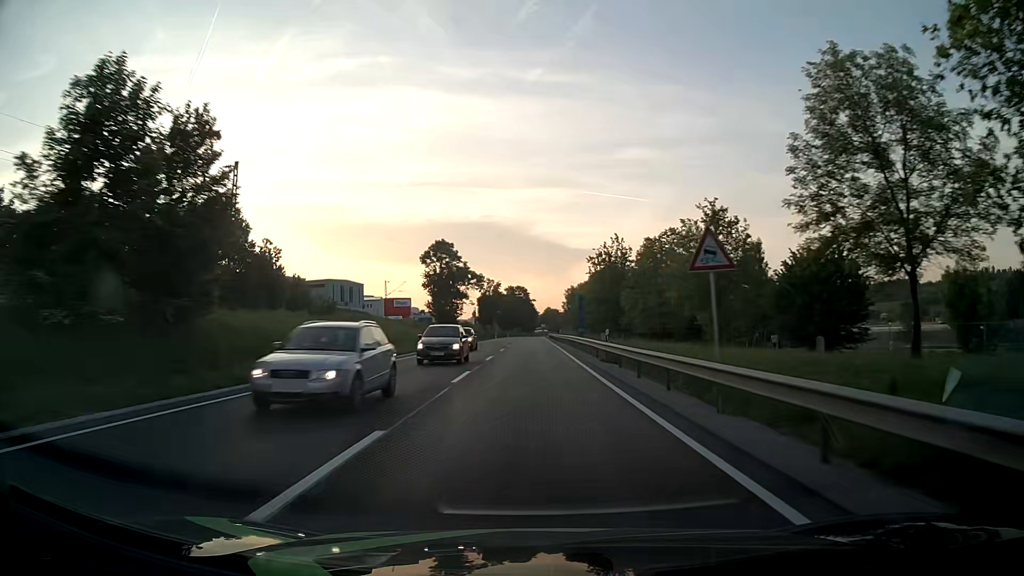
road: primary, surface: asphalt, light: Day
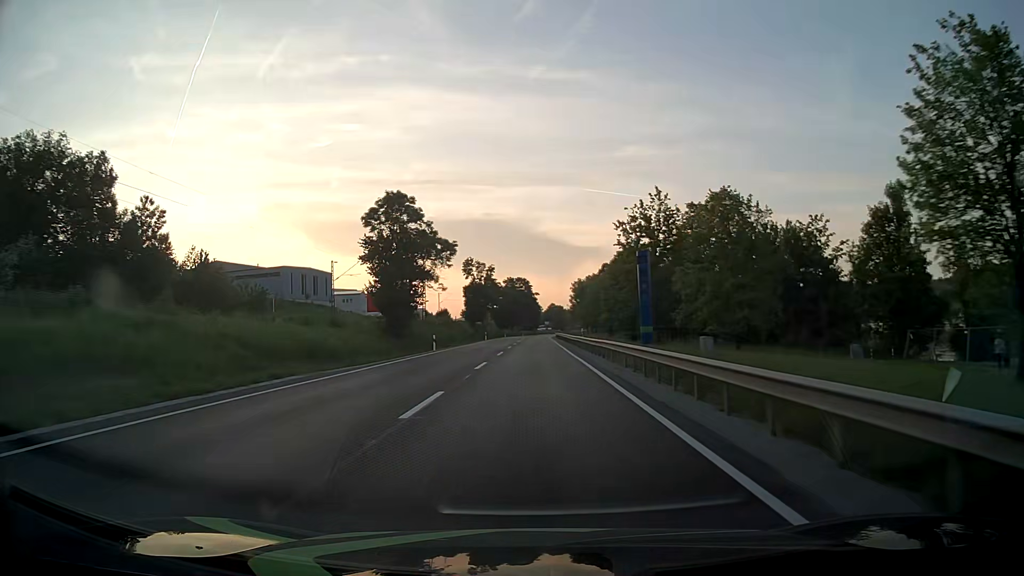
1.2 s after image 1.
(-0.1, +30.6) m; 0°
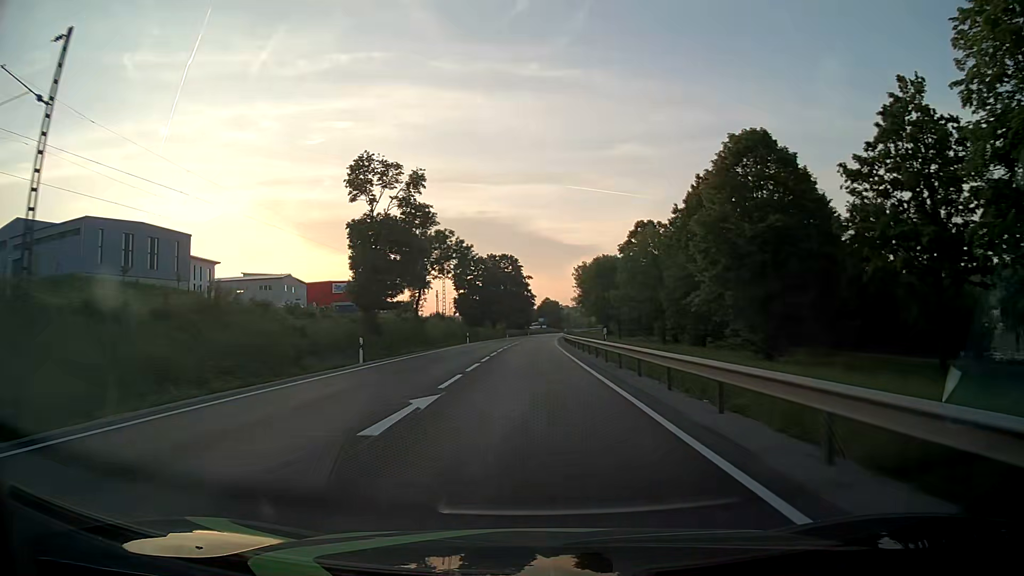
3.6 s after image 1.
(+0.3, +62.1) m; +1°
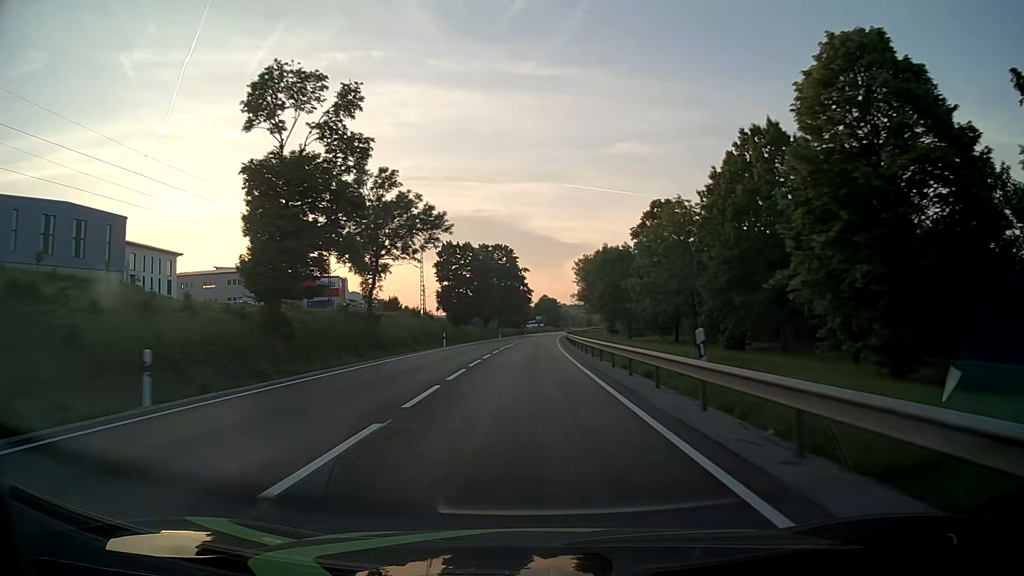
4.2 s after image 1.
(+0.1, +15.6) m; 0°
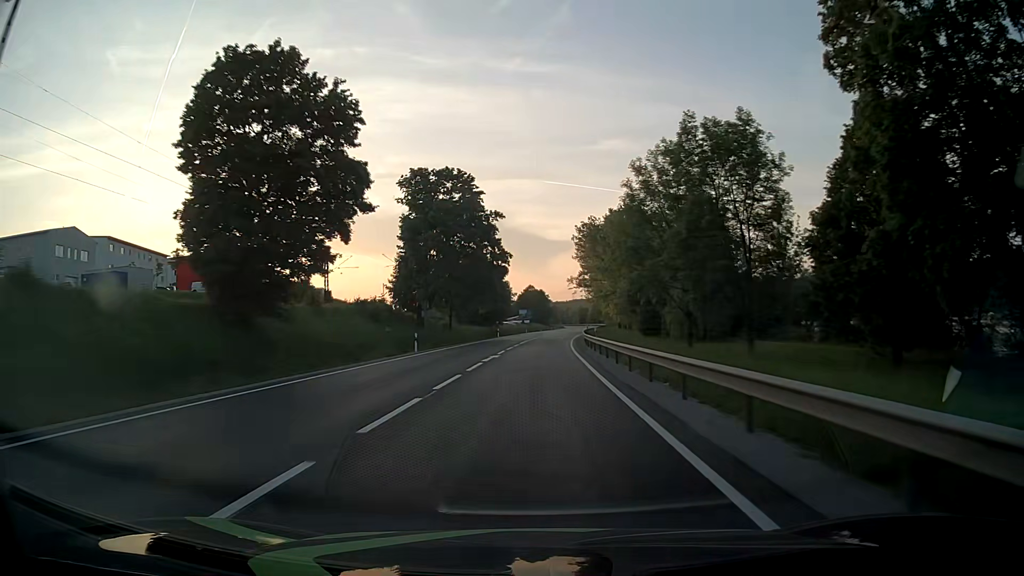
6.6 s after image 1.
(+0.8, +62.9) m; +1°
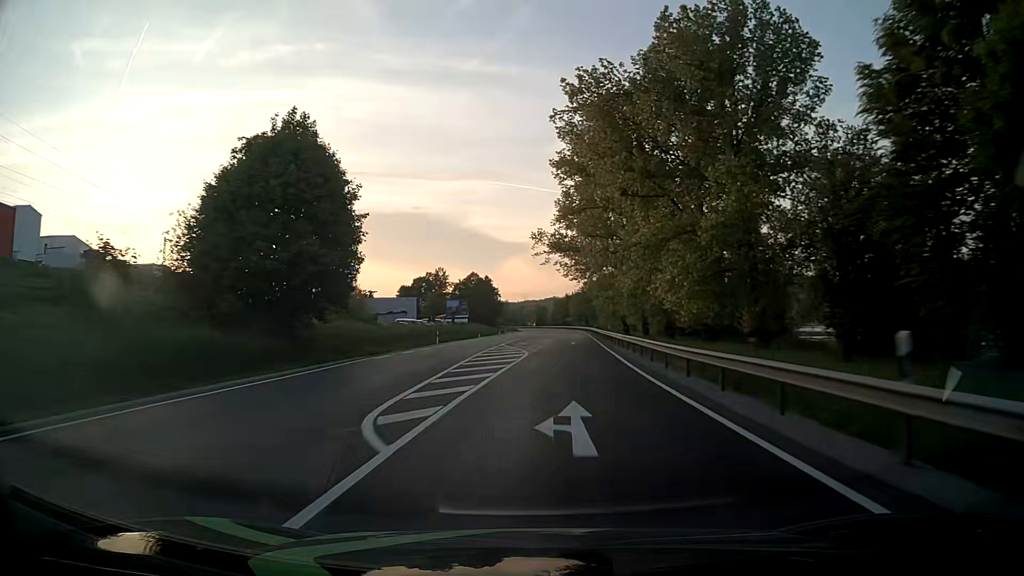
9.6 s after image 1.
(+2.6, +78.9) m; +4°
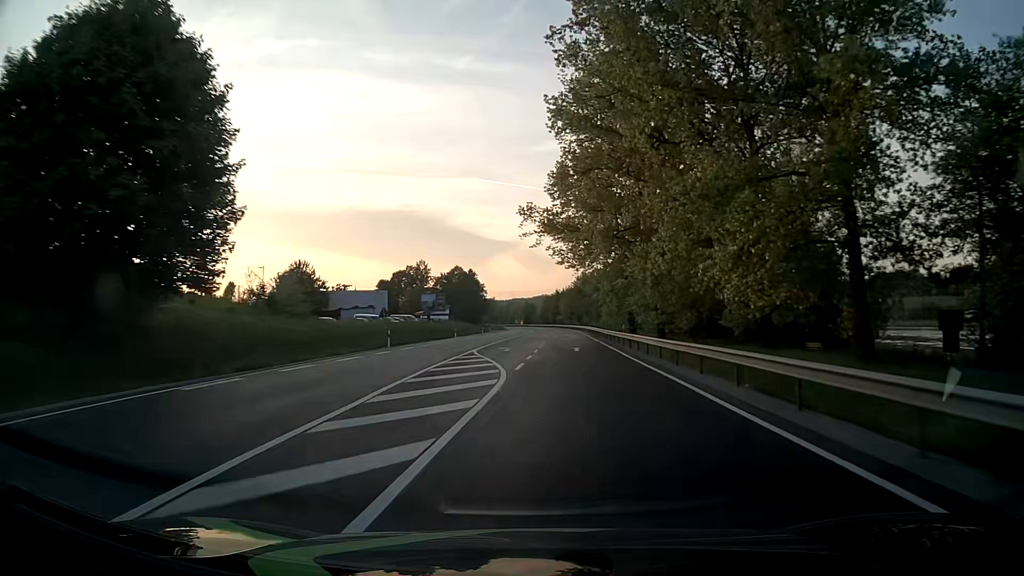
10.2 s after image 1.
(+0.1, +15.8) m; +1°
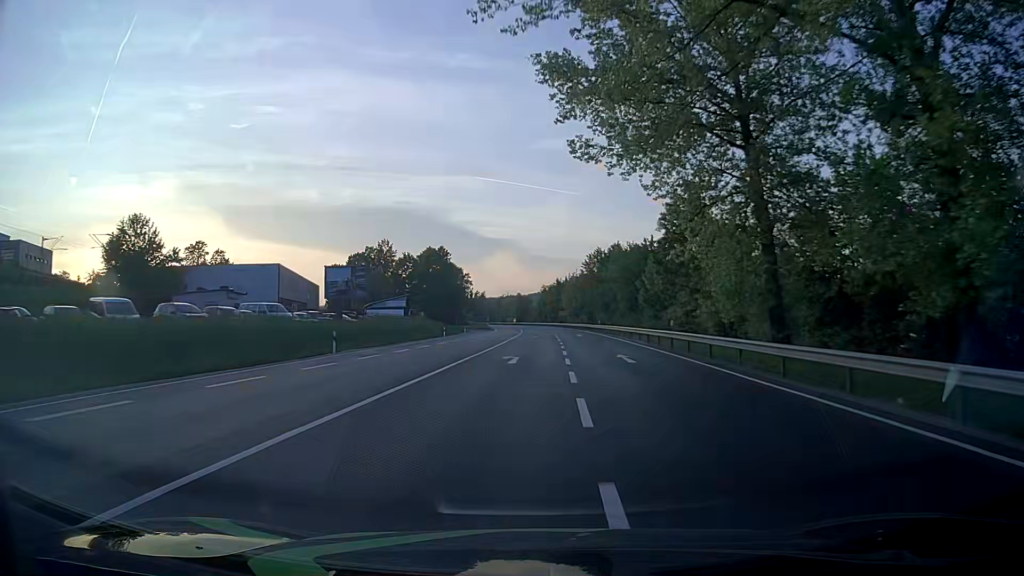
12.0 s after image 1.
(+0.2, +46.6) m; 0°
(0, +10) (0, +20) (0, +30) (0, +40) (0, +50) (0, +60) (0, +70) (0, +80) (0, +90) (0, +100) m
